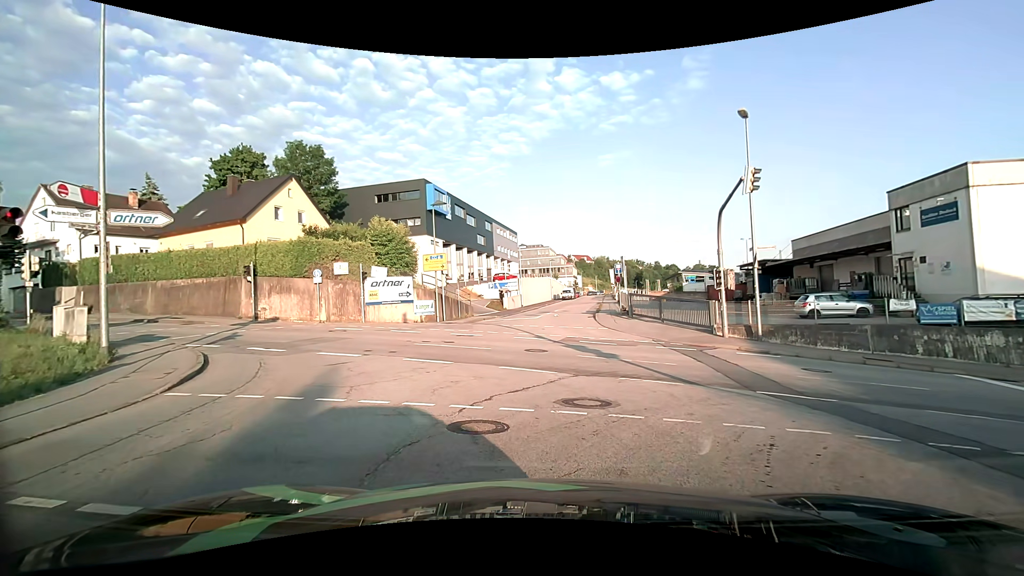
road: residential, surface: asphalt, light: Day
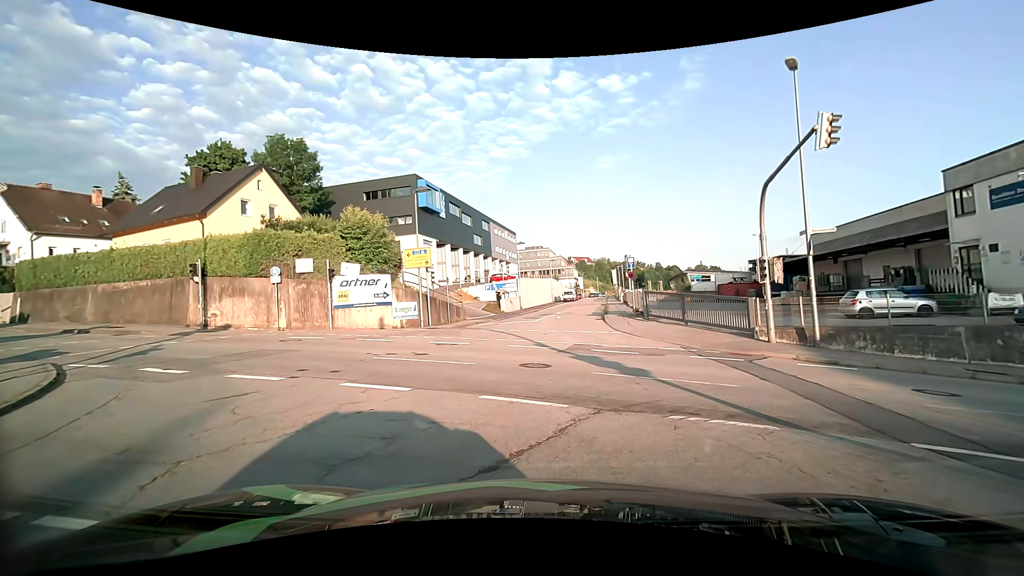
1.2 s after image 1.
(0.0, +4.7) m; 0°
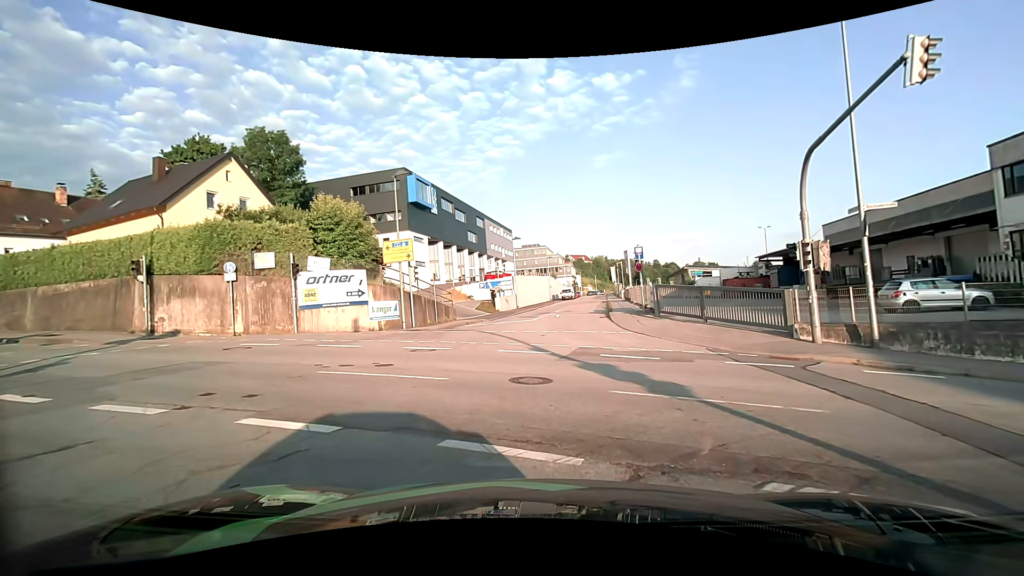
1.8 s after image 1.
(0.0, +3.3) m; +1°
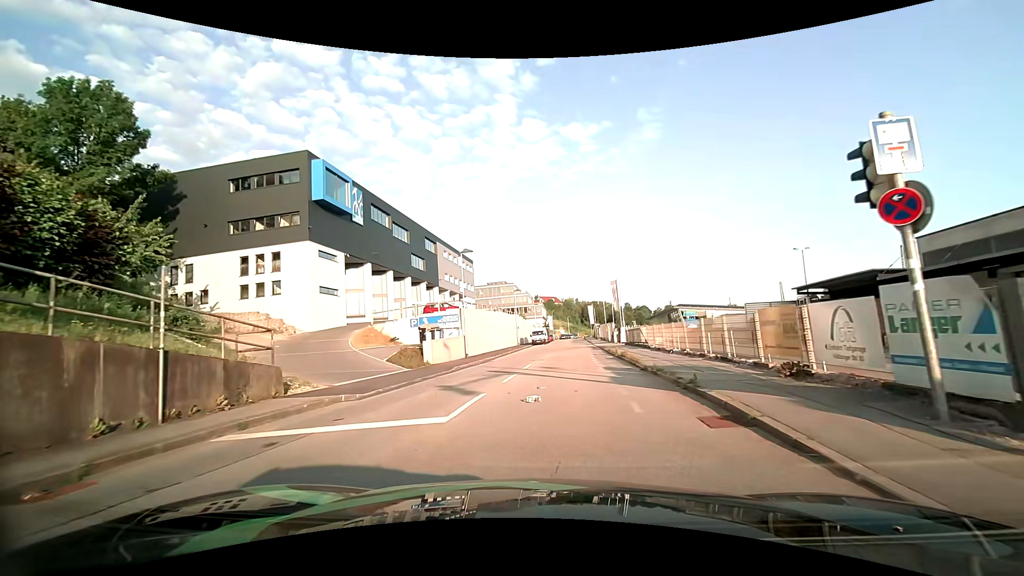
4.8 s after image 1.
(+0.1, +19.8) m; +2°
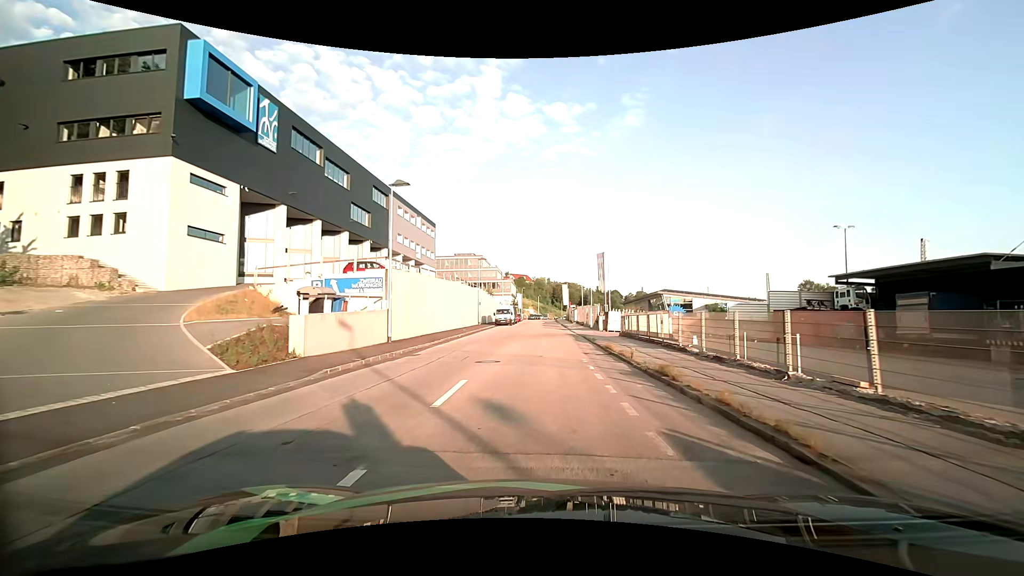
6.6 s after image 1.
(+0.5, +12.5) m; +5°
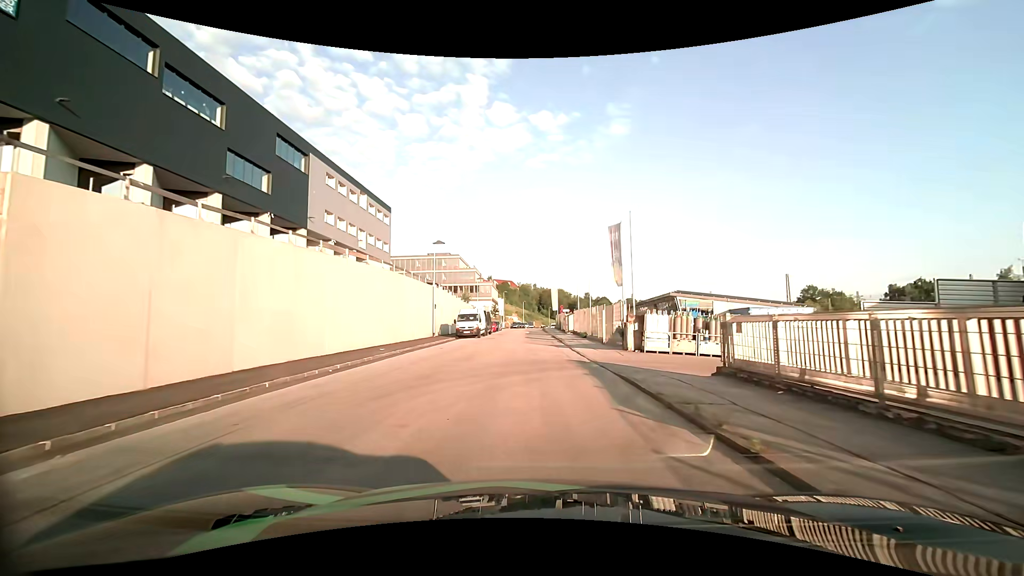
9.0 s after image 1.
(+0.4, +18.8) m; +1°
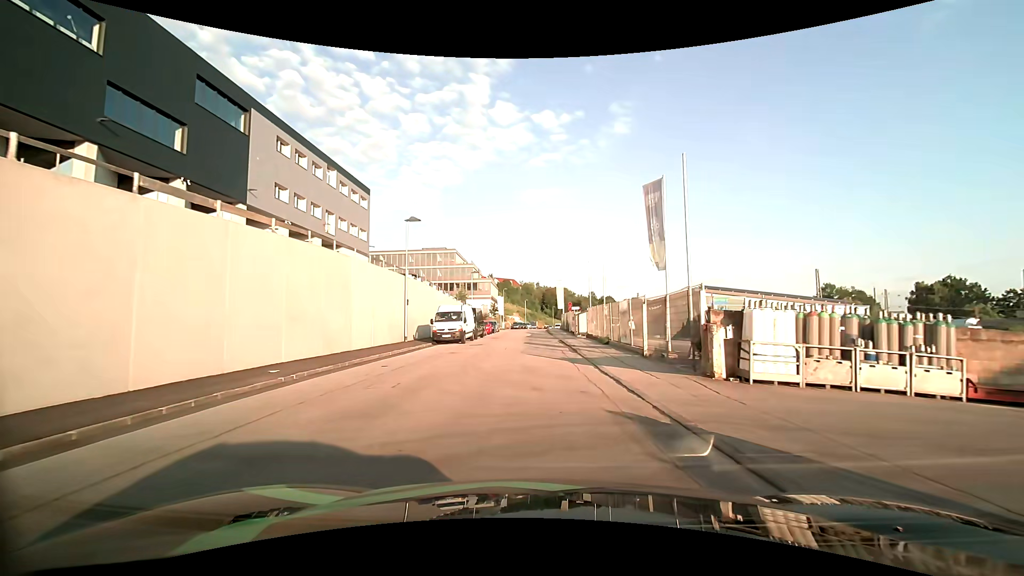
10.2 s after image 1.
(+0.1, +10.1) m; 0°
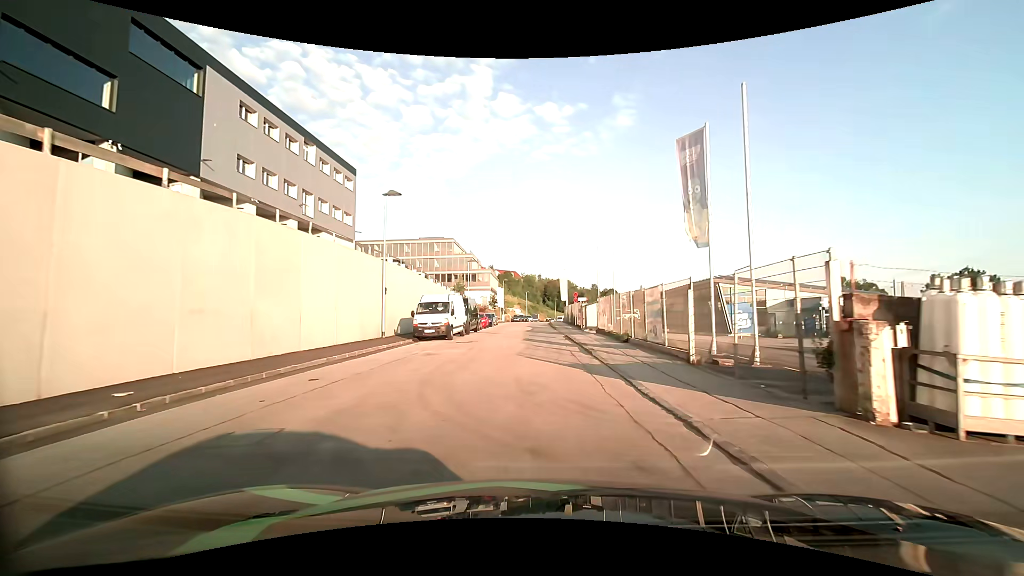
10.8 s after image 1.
(0.0, +5.2) m; 0°
(0, +10) (0, +20) (0, +30) (0, +40) (0, +50) (0, +60) (0, +70) (0, +80) (0, +90) (+1, +100) m
